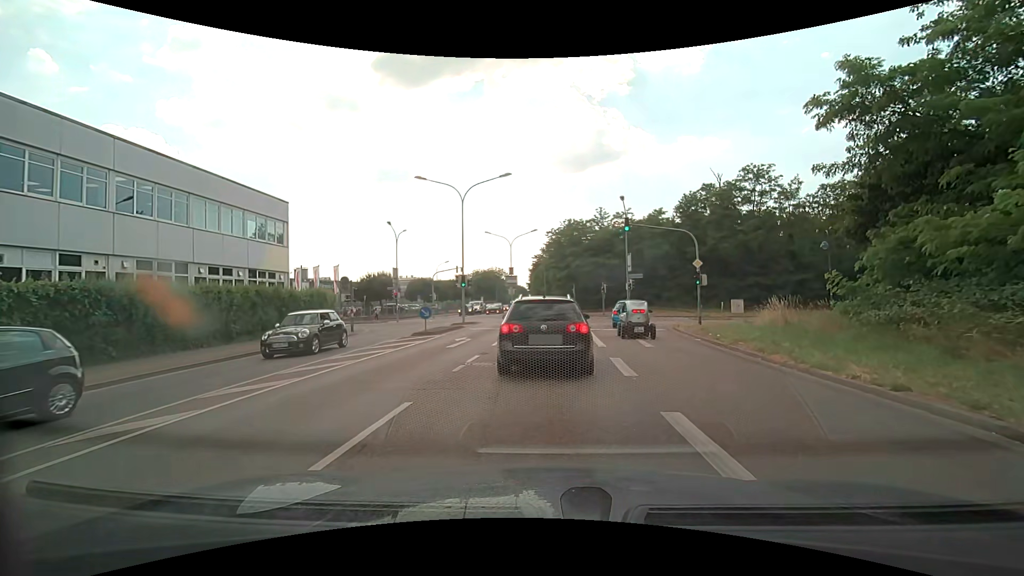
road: secondary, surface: asphalt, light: Day
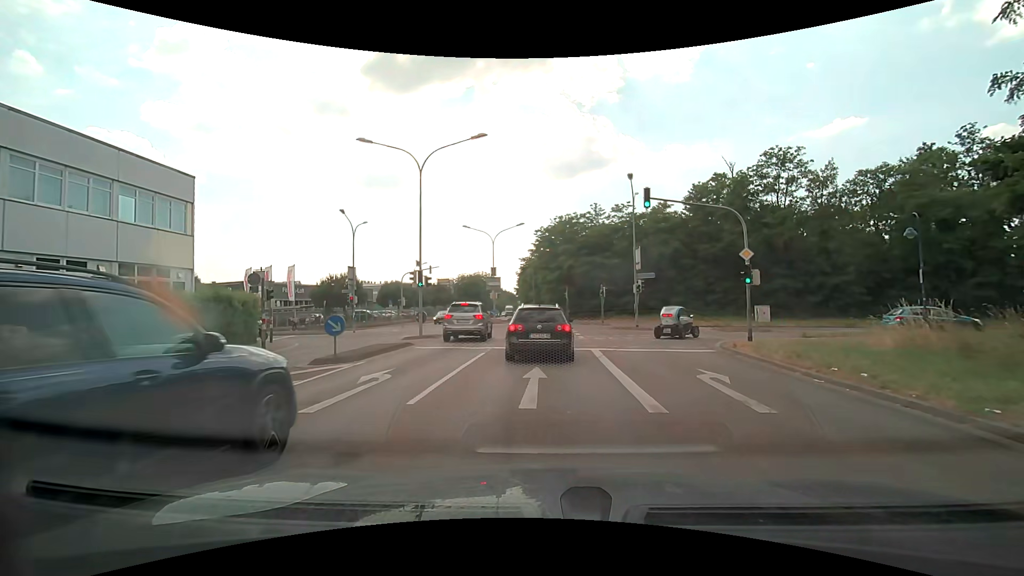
(0.0, +8.8) m; +1°
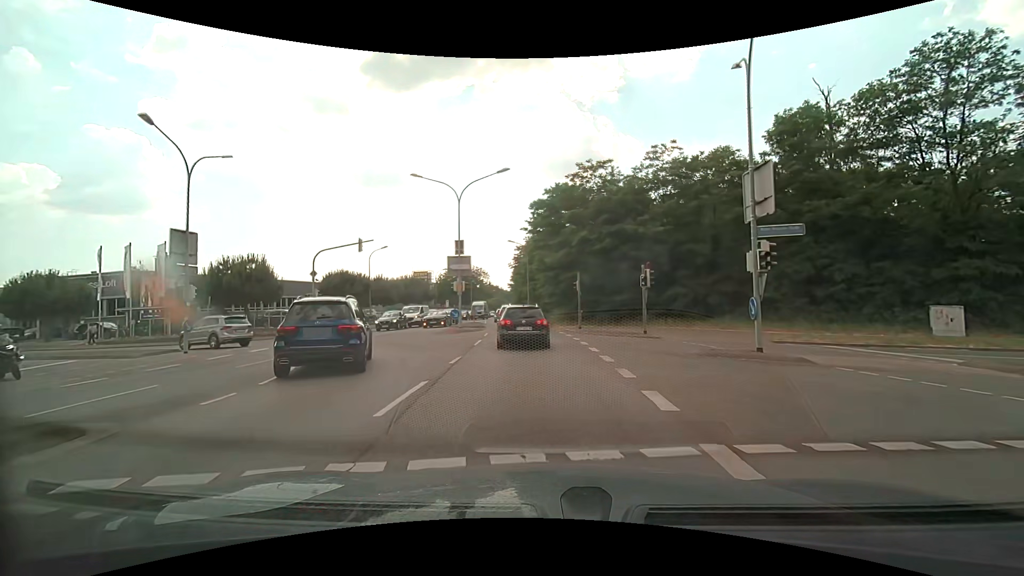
(0.0, +19.9) m; 0°
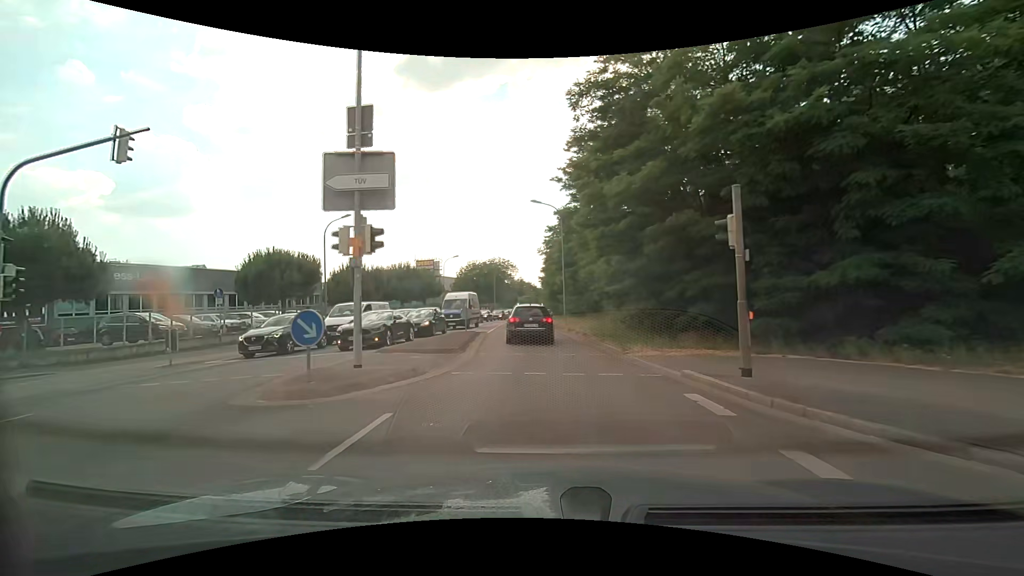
(-0.6, +21.2) m; -4°
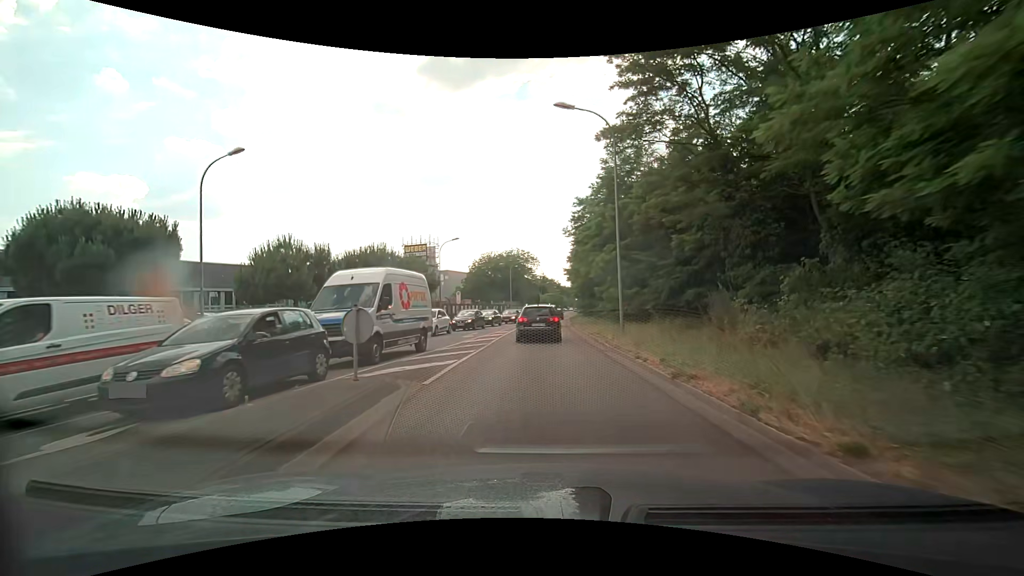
(-0.4, +17.6) m; -3°
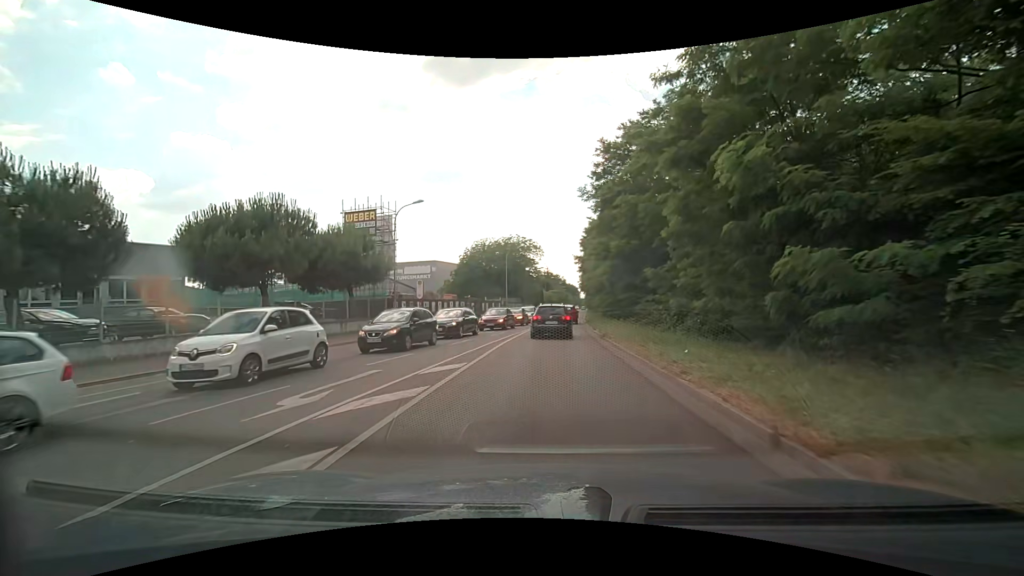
(-0.1, +18.0) m; -1°
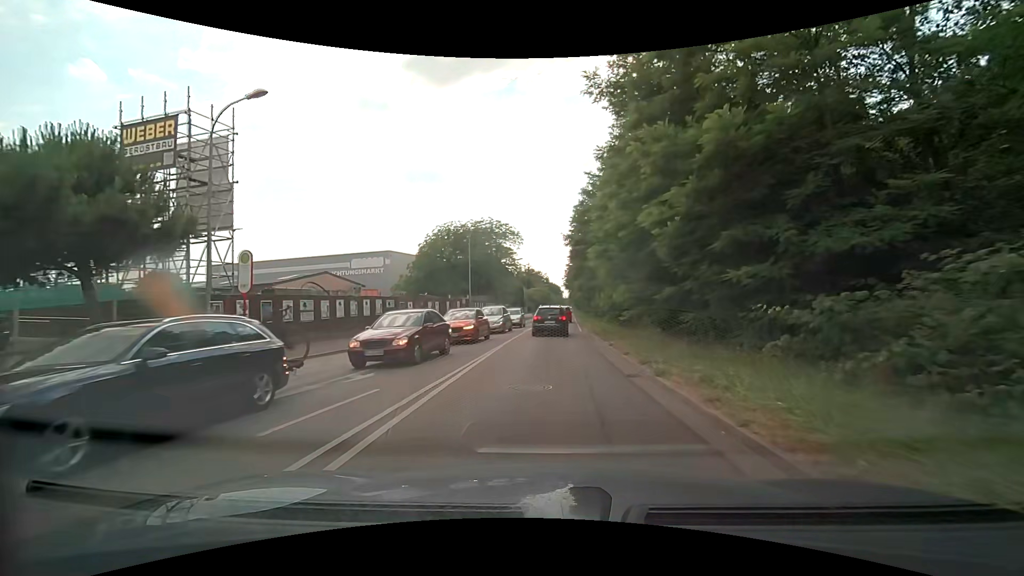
(+0.5, +18.5) m; +2°
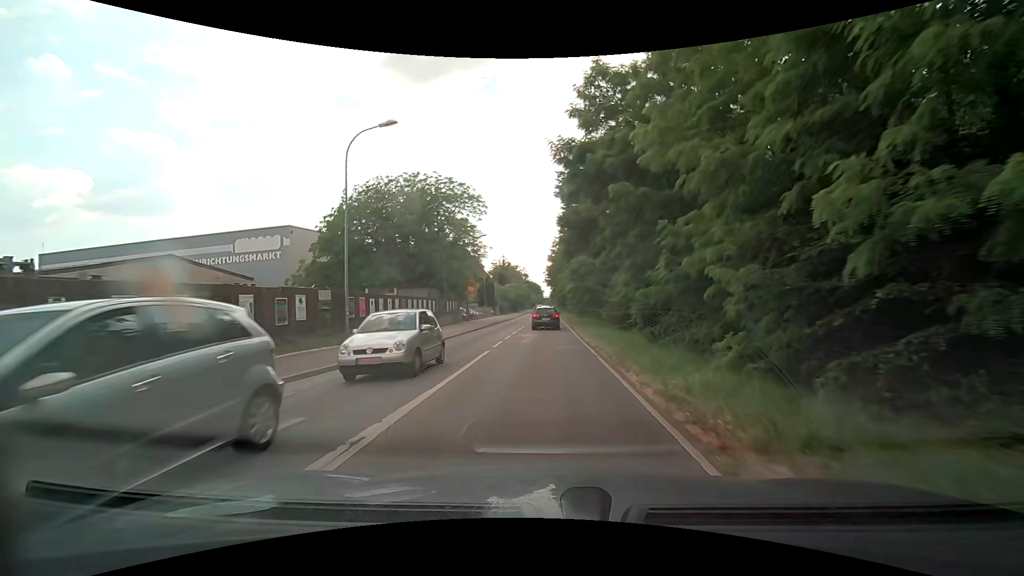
(+0.7, +25.8) m; +2°
(0, +10) (0, +20) (0, +30) (0, +40) (+1, +50) (+1, +60) (+1, +70) (+1, +80) (+1, +90) (+1, +100) m
